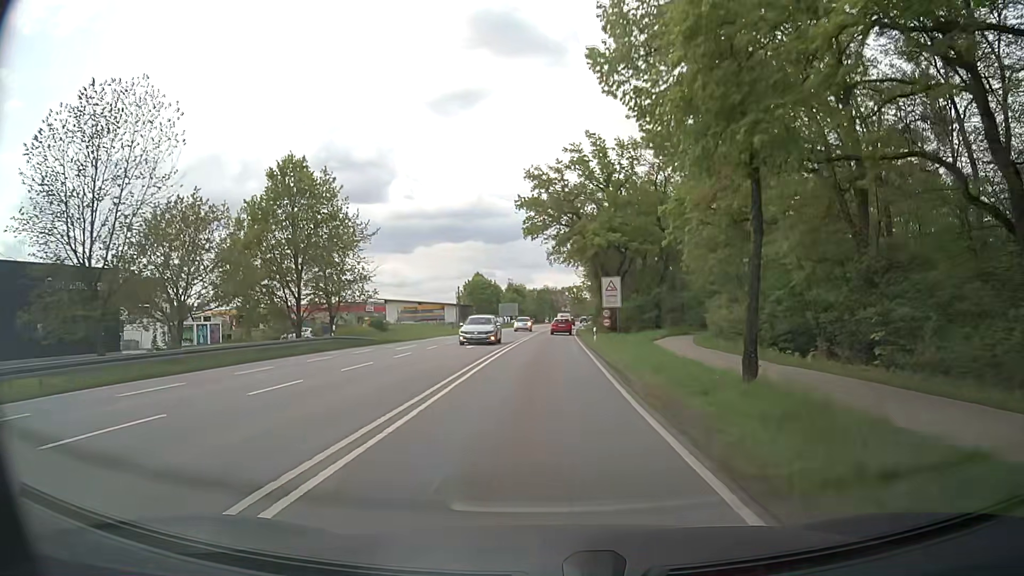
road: secondary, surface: asphalt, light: Day
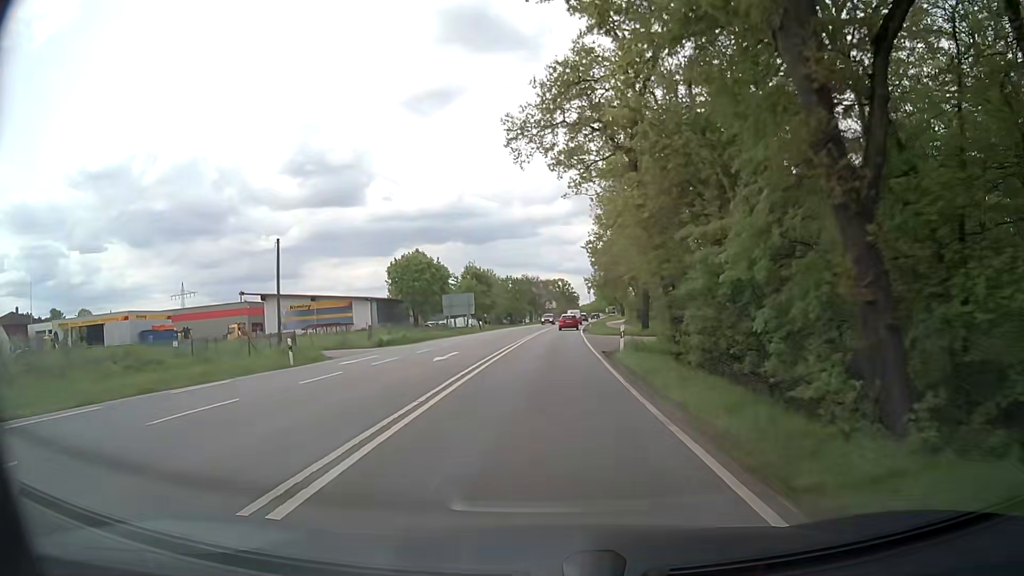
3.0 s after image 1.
(+0.6, +51.2) m; +1°
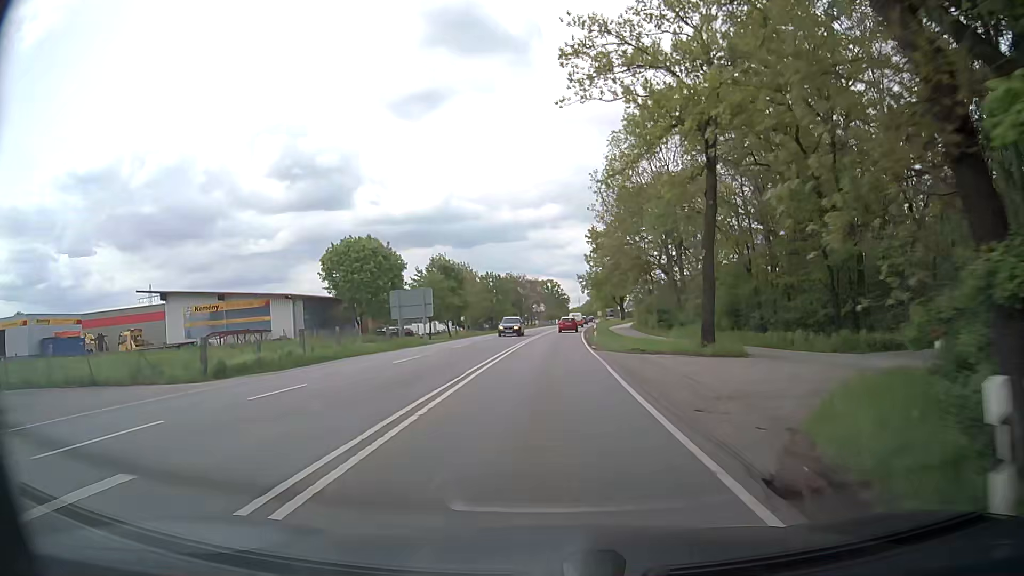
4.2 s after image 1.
(+0.2, +20.7) m; +1°
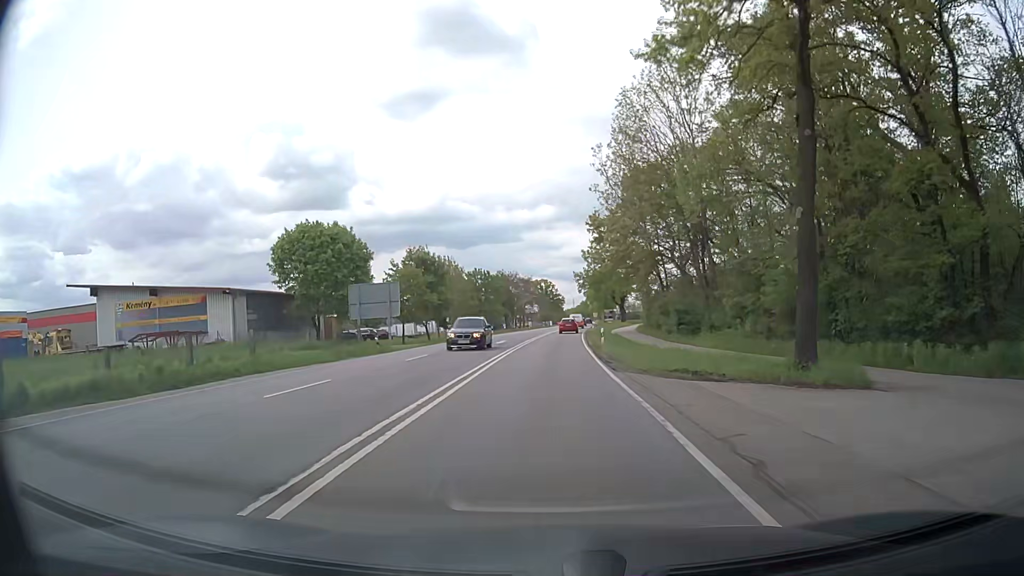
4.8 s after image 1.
(0.0, +10.4) m; 0°
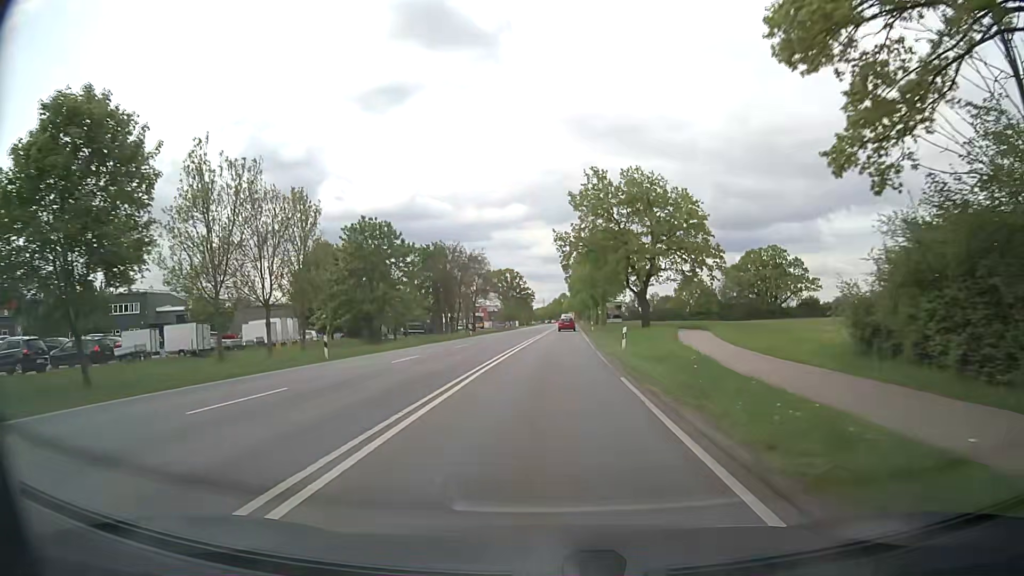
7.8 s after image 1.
(+1.3, +52.0) m; +3°
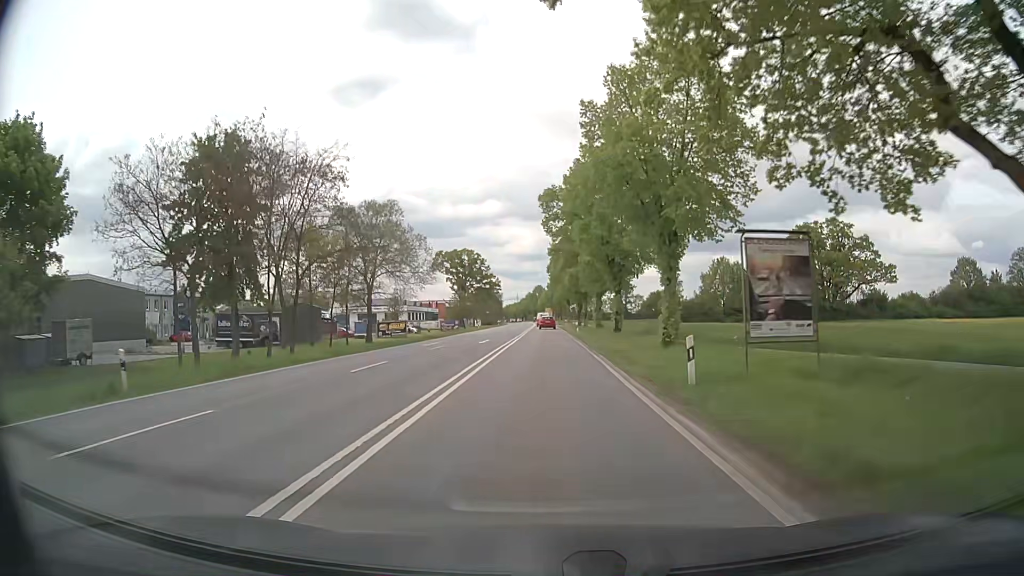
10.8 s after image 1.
(+1.0, +52.6) m; +2°
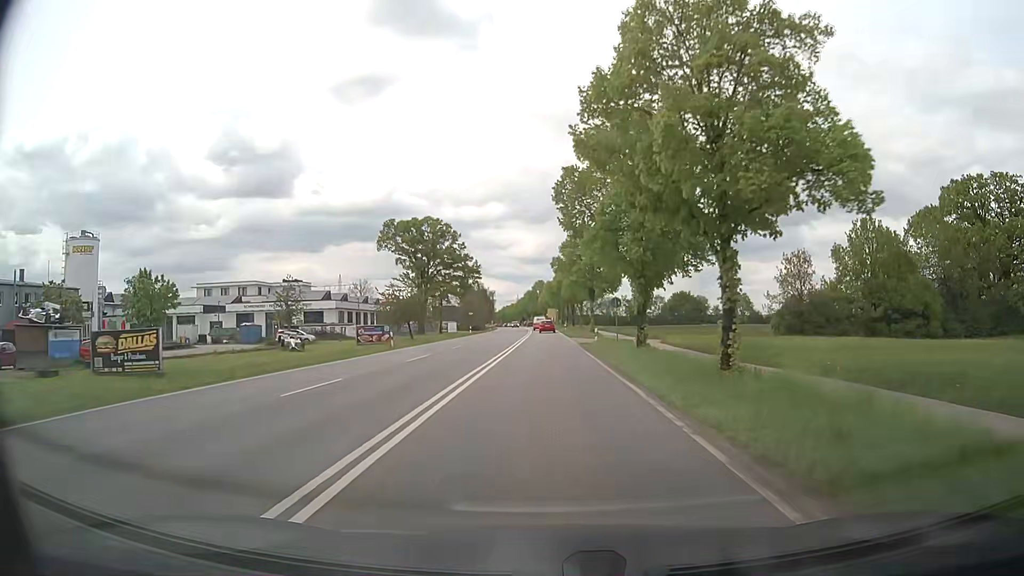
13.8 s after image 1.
(-0.1, +53.1) m; 0°
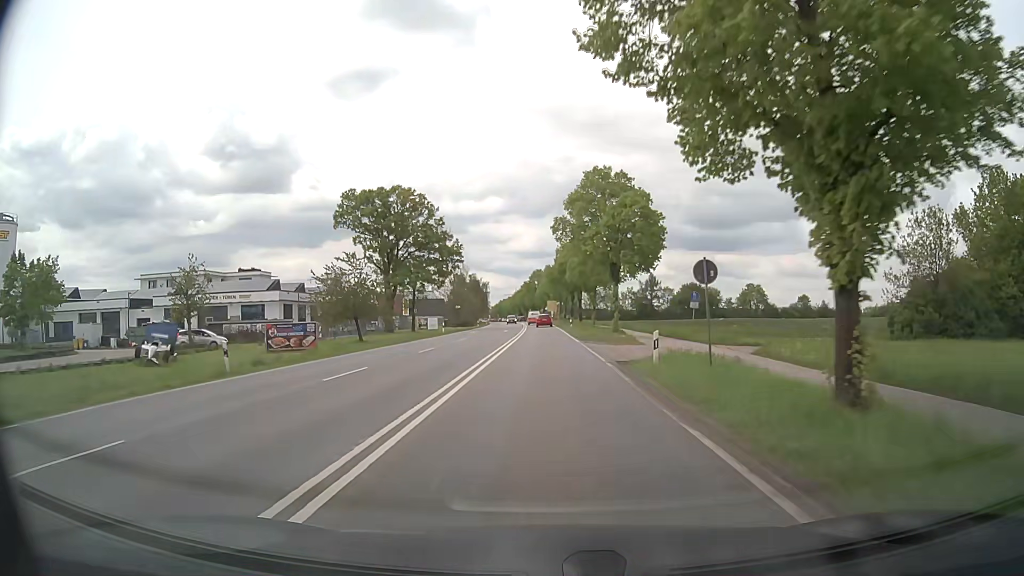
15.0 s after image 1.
(+0.1, +21.4) m; 0°
